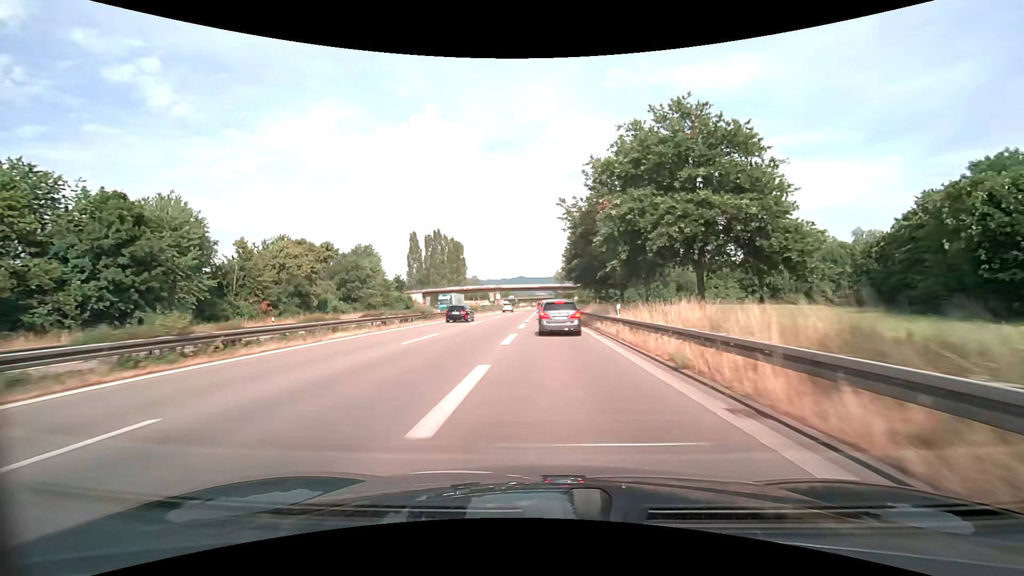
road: trunk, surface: asphalt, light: Day
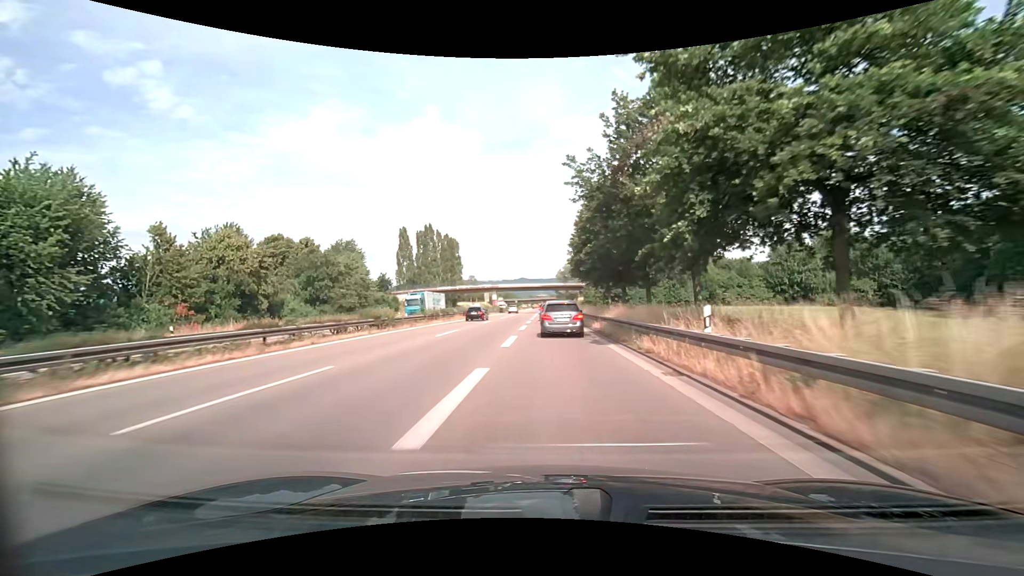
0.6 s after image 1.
(0.0, +11.8) m; 0°
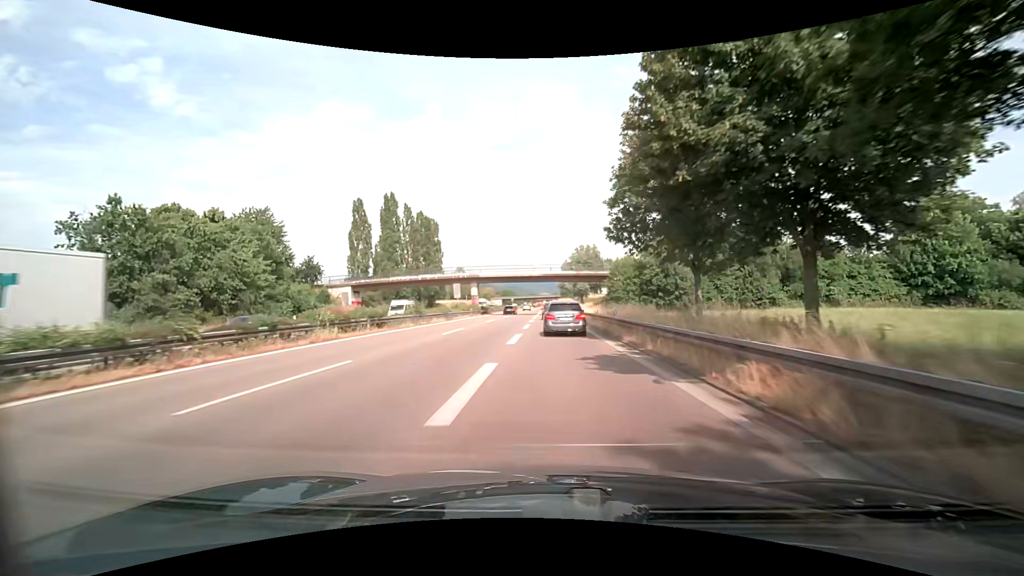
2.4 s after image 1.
(0.0, +33.6) m; 0°
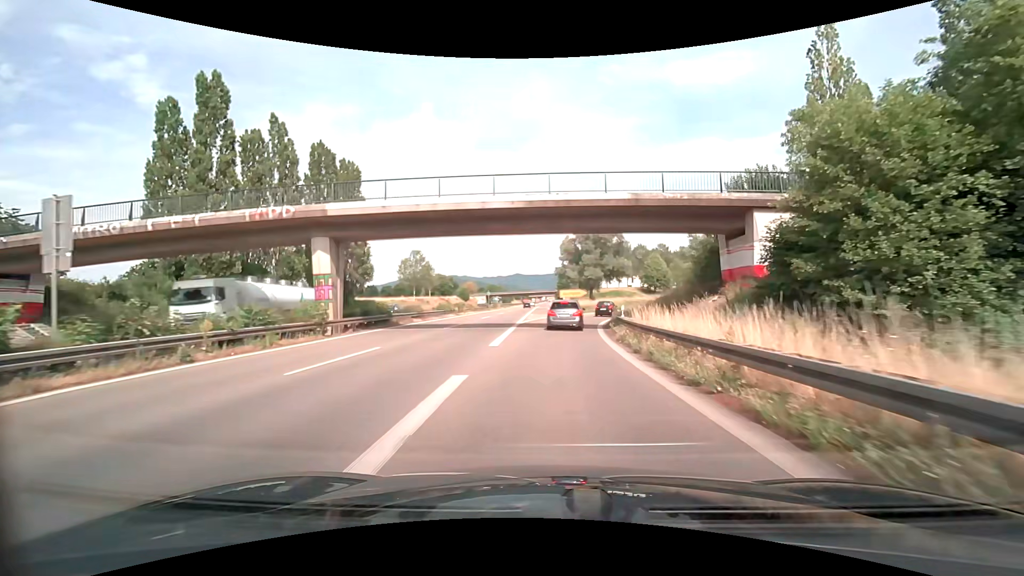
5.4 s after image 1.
(+0.4, +48.1) m; +1°
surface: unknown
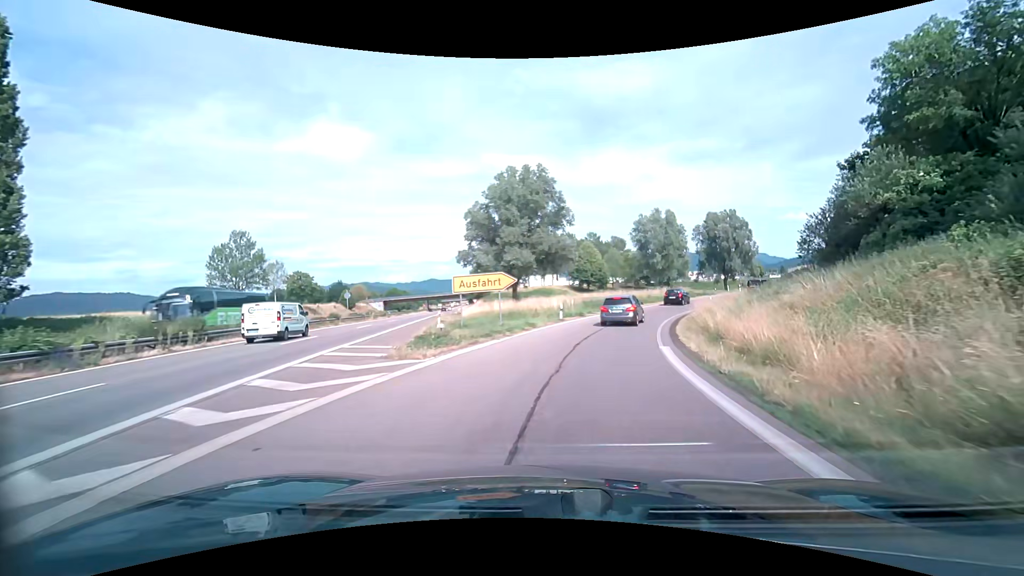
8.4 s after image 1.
(+1.7, +38.2) m; +8°
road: trunk_link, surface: asphalt
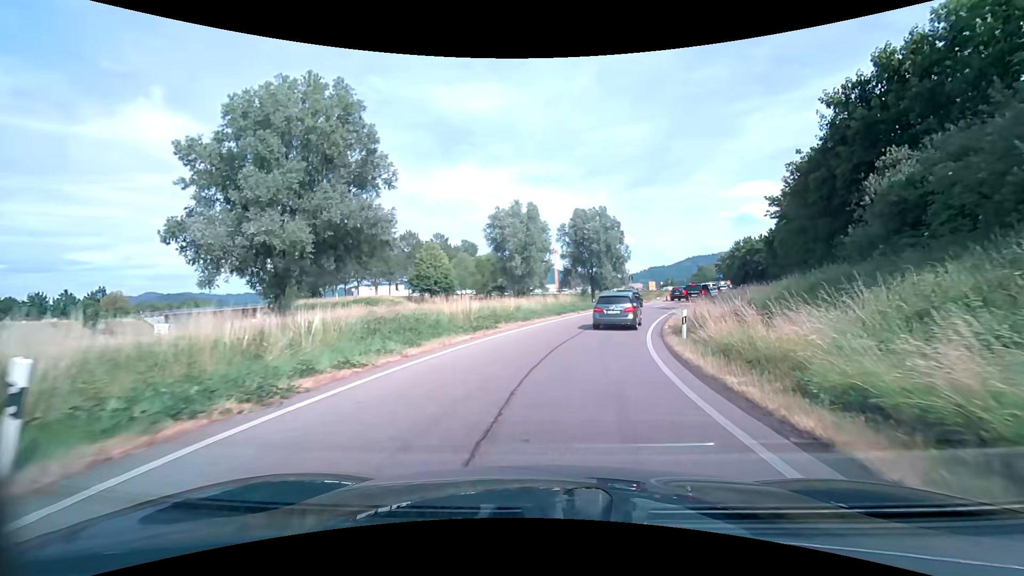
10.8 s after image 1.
(+3.5, +26.4) m; +16°
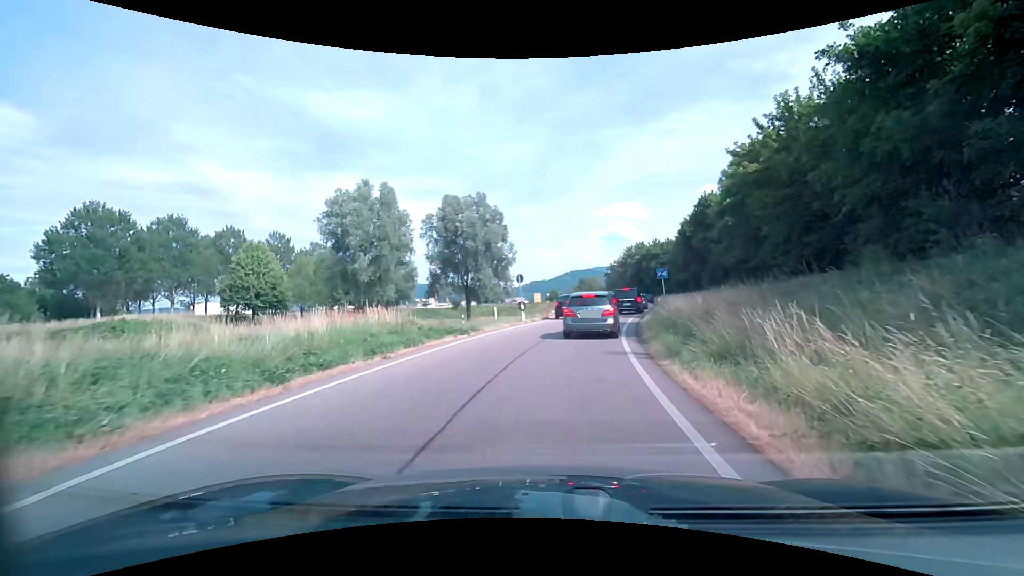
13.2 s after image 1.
(+3.3, +21.6) m; +16°
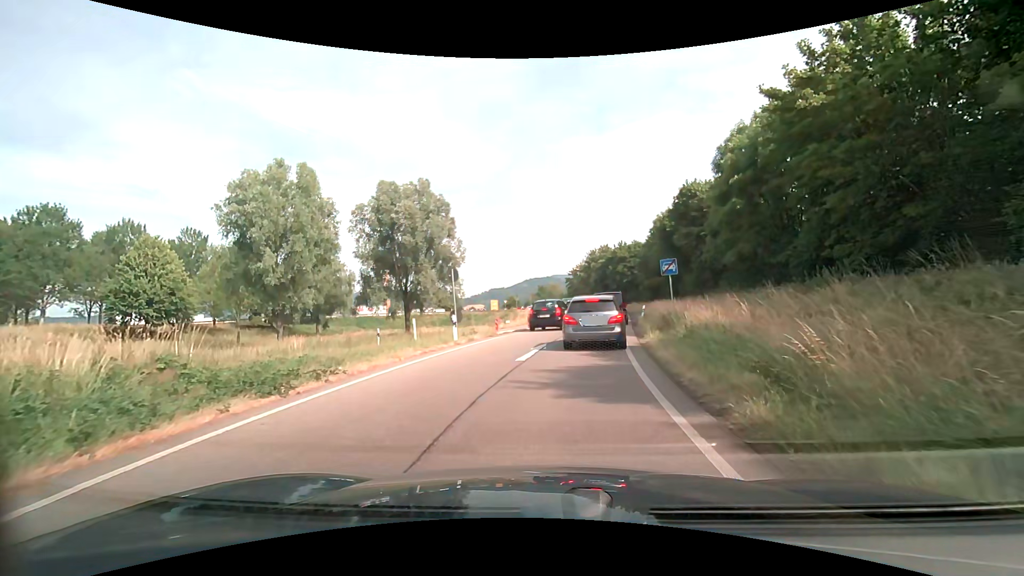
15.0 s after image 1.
(+0.4, +10.6) m; +5°
